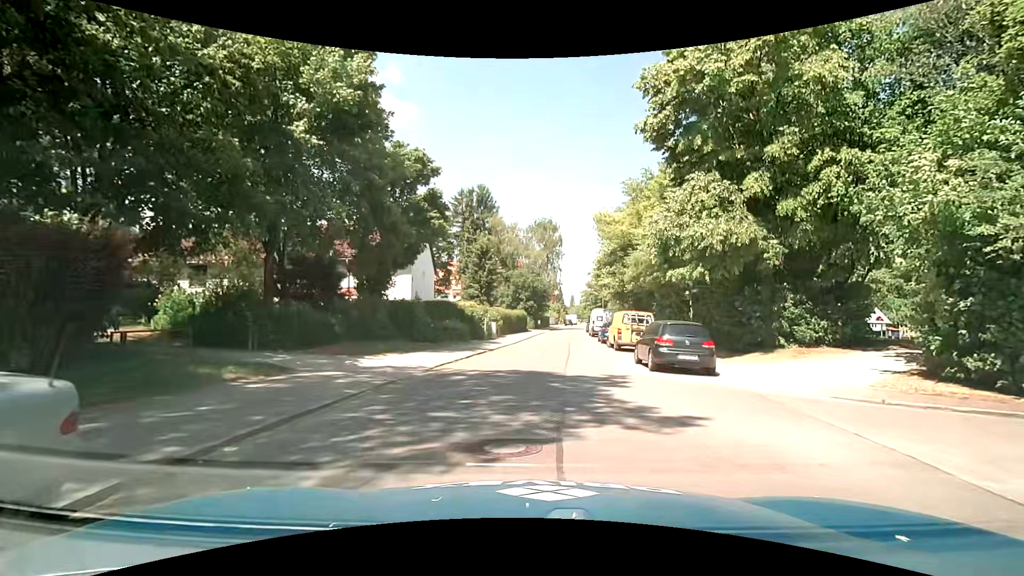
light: Day
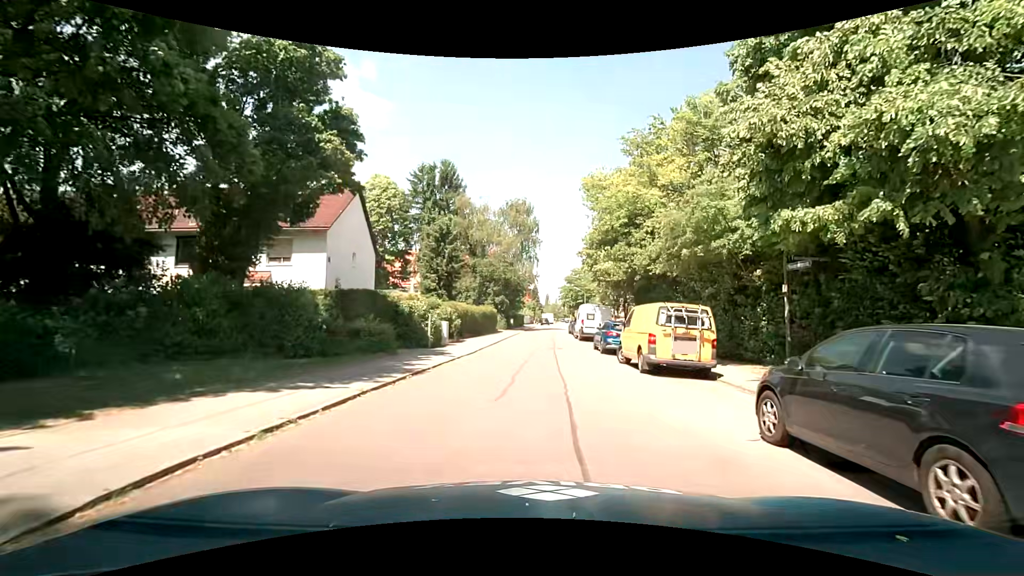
(+0.3, +11.3) m; +4°
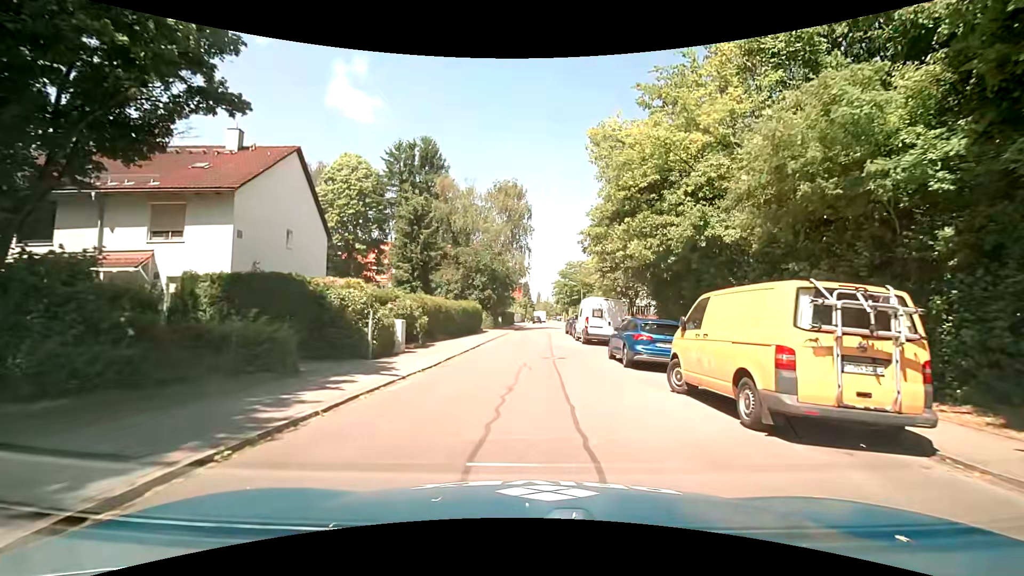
(-0.1, +7.5) m; +1°
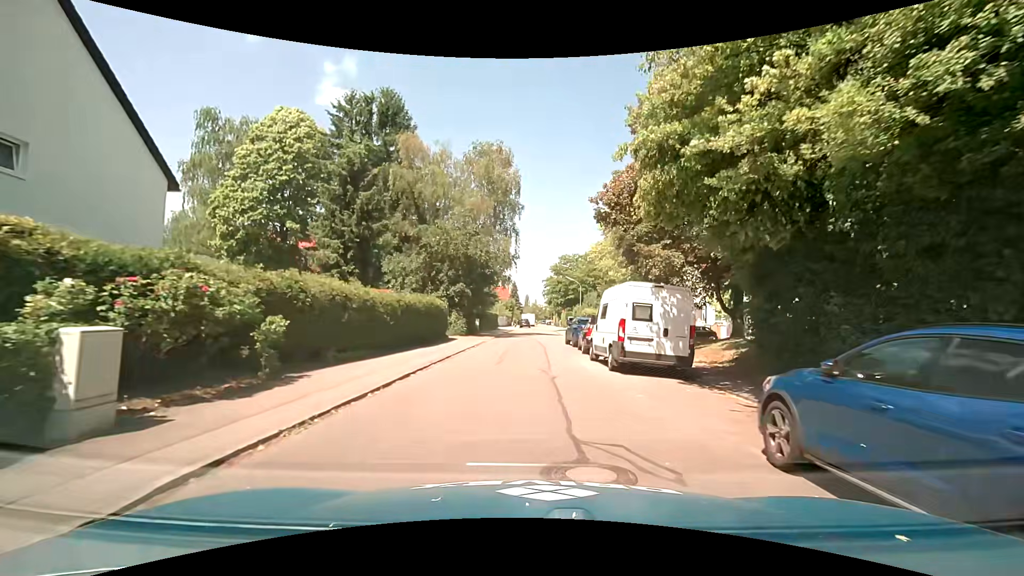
(-0.1, +12.6) m; 0°
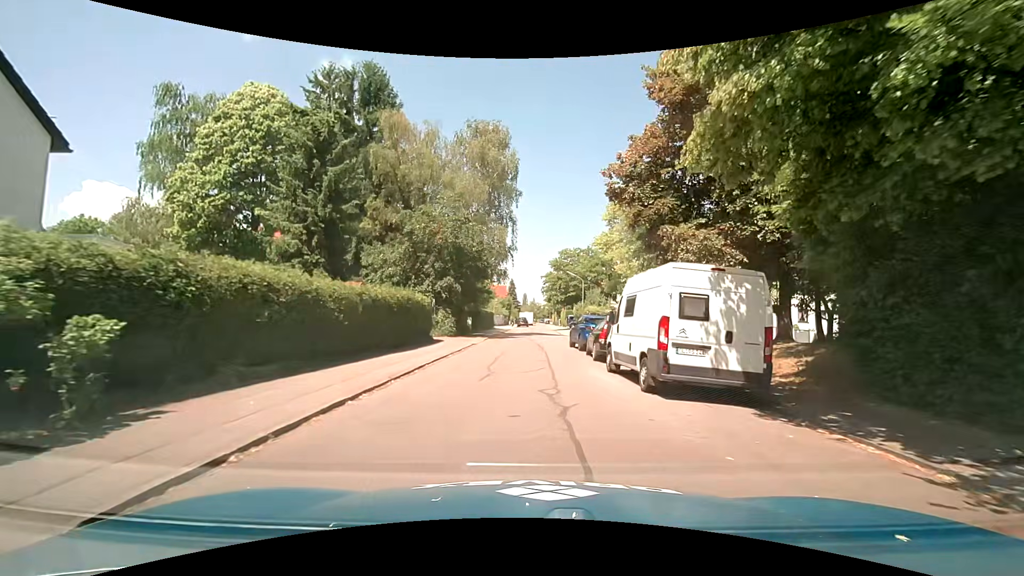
(0.0, +4.3) m; 0°
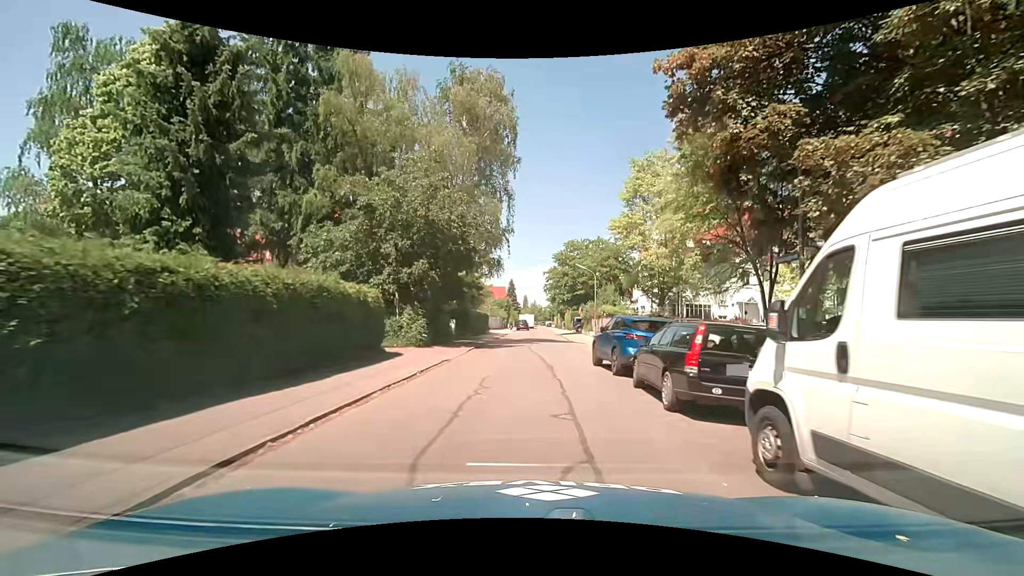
(+0.1, +8.8) m; 0°
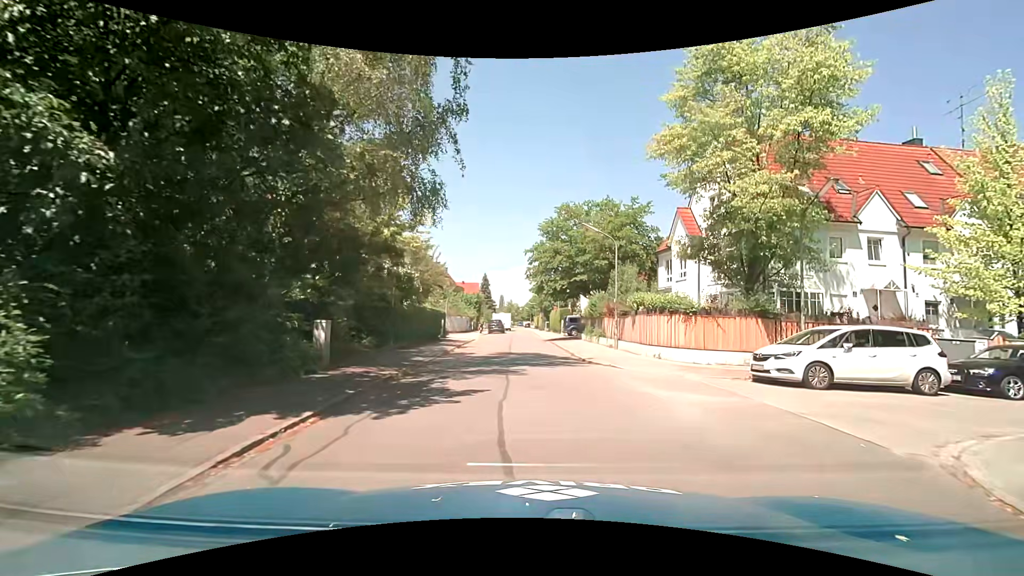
(+0.2, +16.7) m; +5°
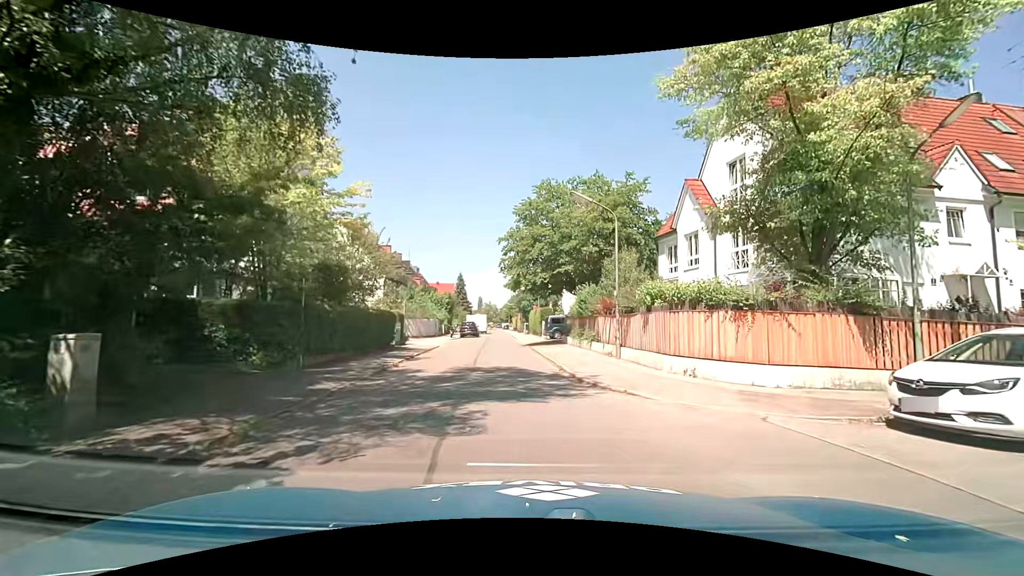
(+0.1, +6.3) m; +2°
(0, +10) (-1, +20) (-1, +30) (-2, +40) (-3, +50) (-4, +60) (-4, +70) (-5, +80) (-6, +90) (-7, +100) m
